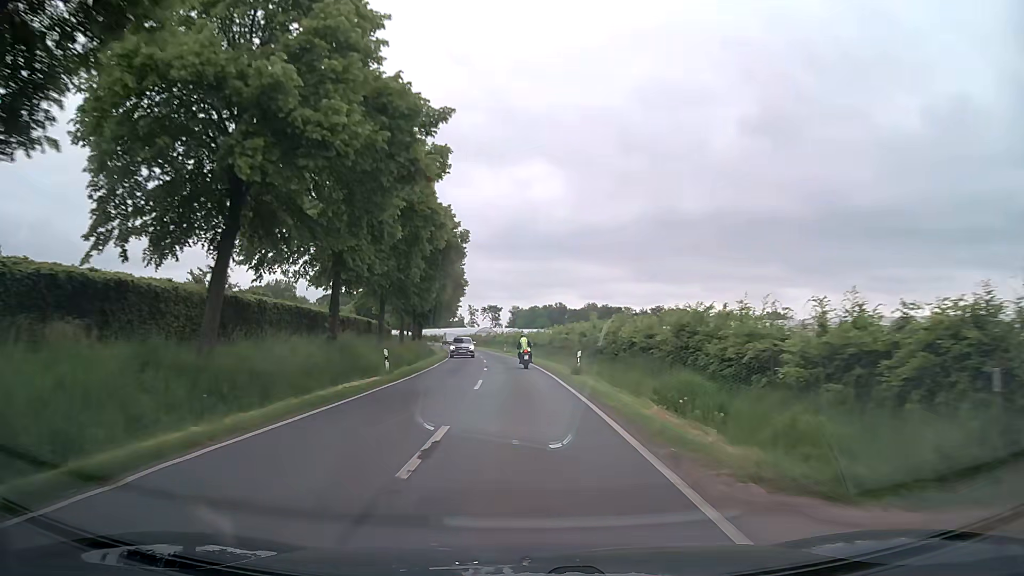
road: secondary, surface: asphalt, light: Day
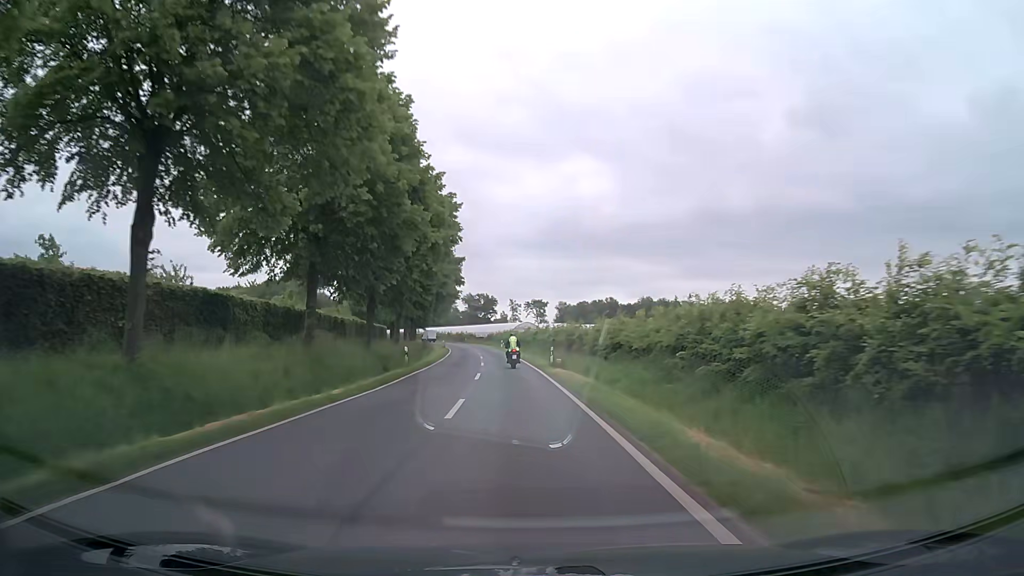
(-1.4, +42.5) m; -4°
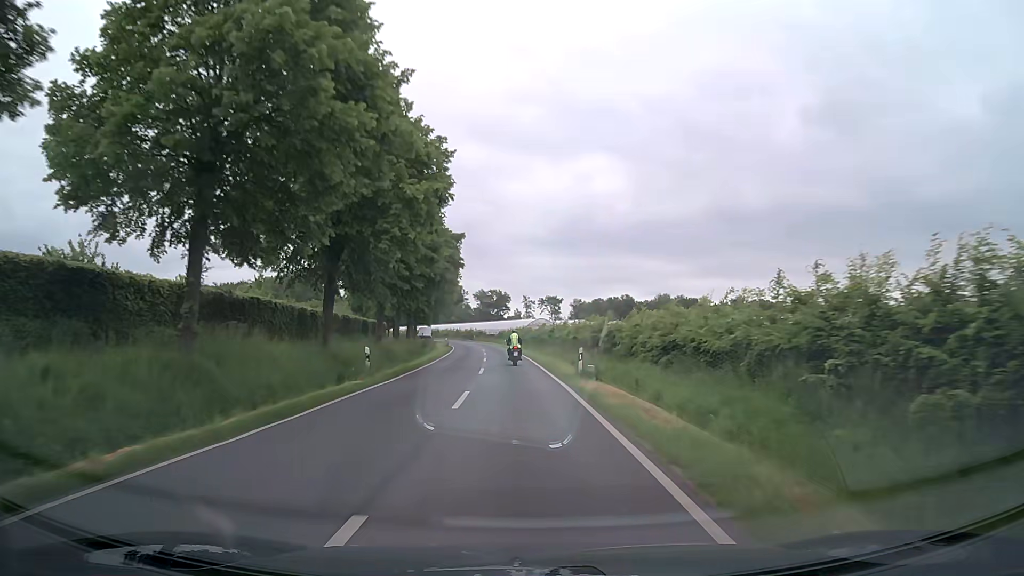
(-0.1, +10.6) m; -2°
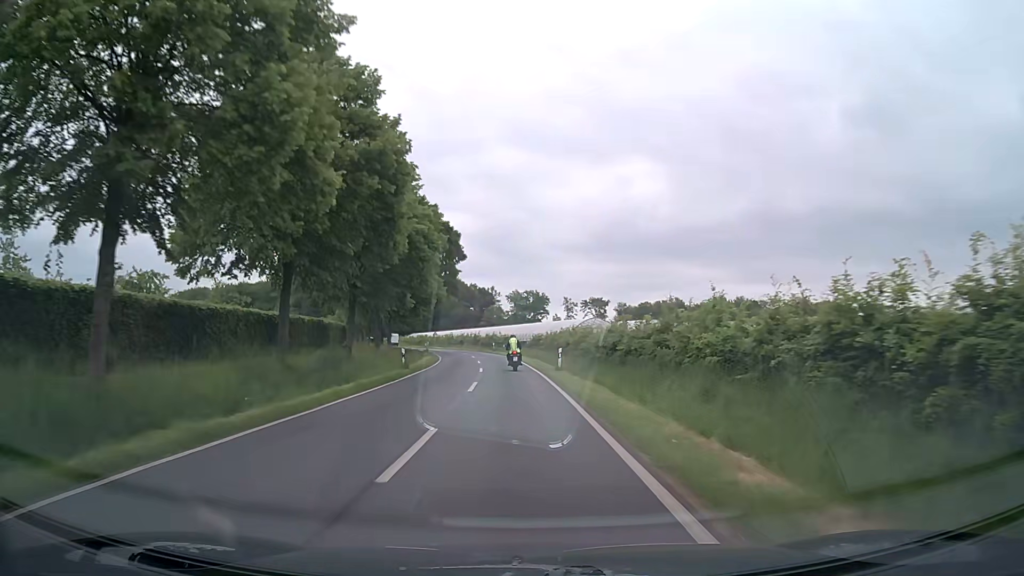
(-1.0, +42.4) m; -3°
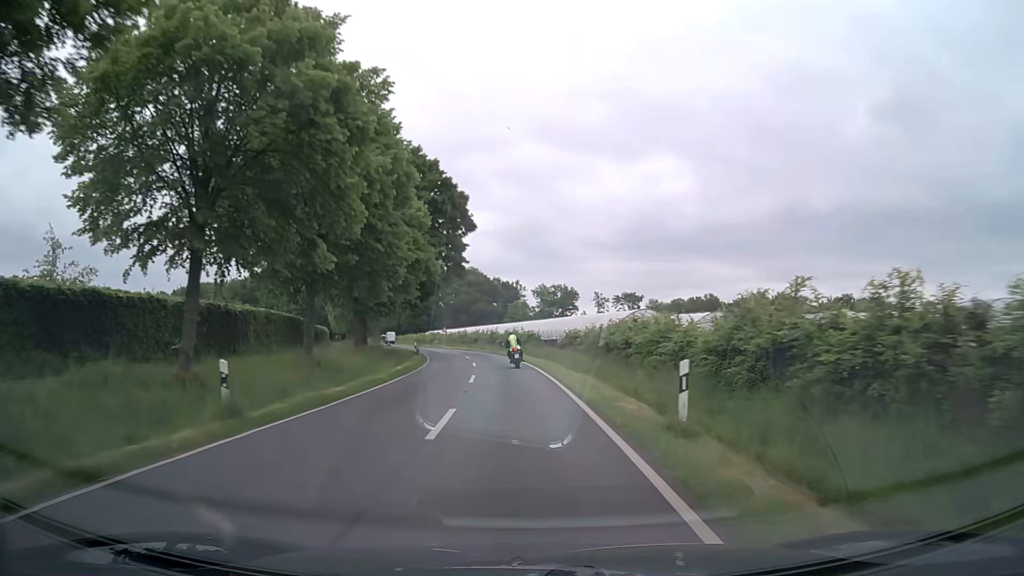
(-0.3, +21.1) m; -2°
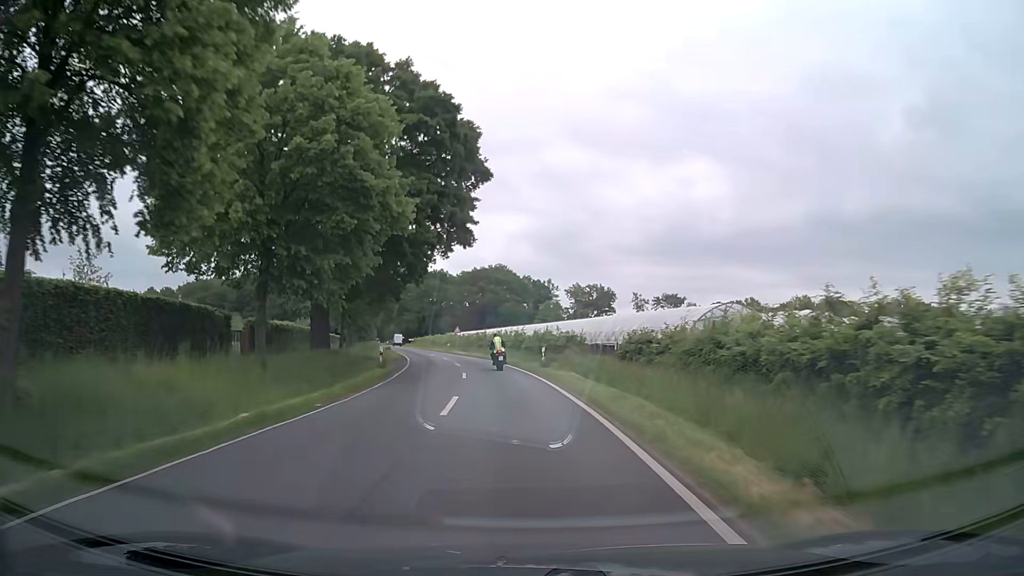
(-0.5, +20.9) m; -3°
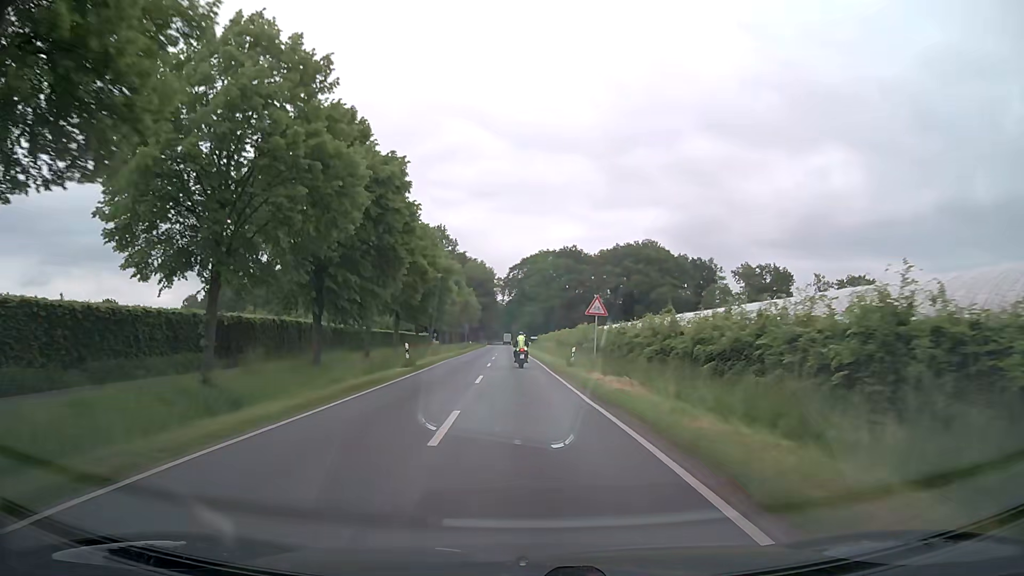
(-4.7, +51.0) m; -11°
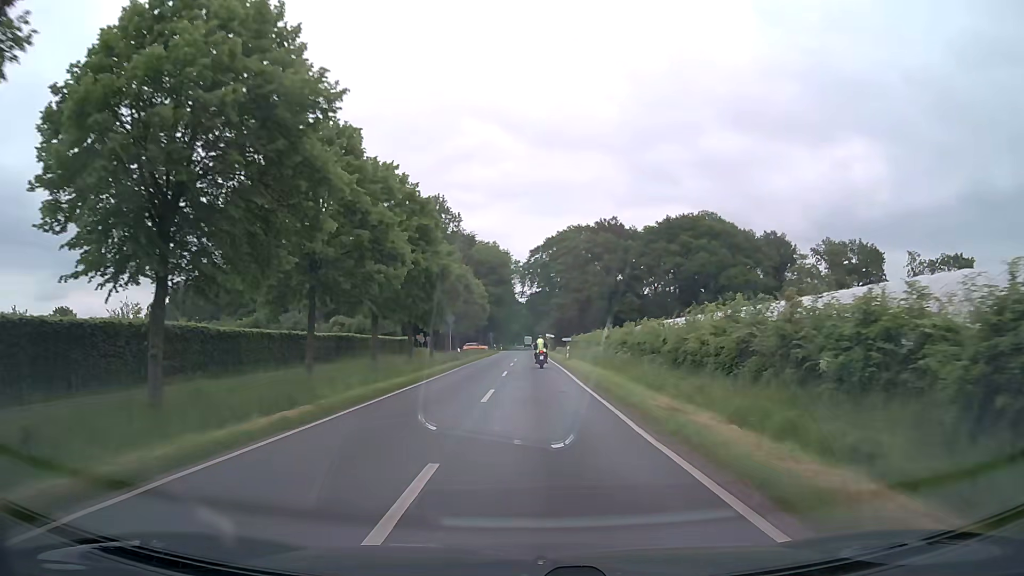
(-1.8, +40.8) m; -3°
(0, +10) (0, +20) (0, +30) (0, +40) (0, +50) (0, +60) (0, +70) (0, +80) (0, +90) (0, +100) m
